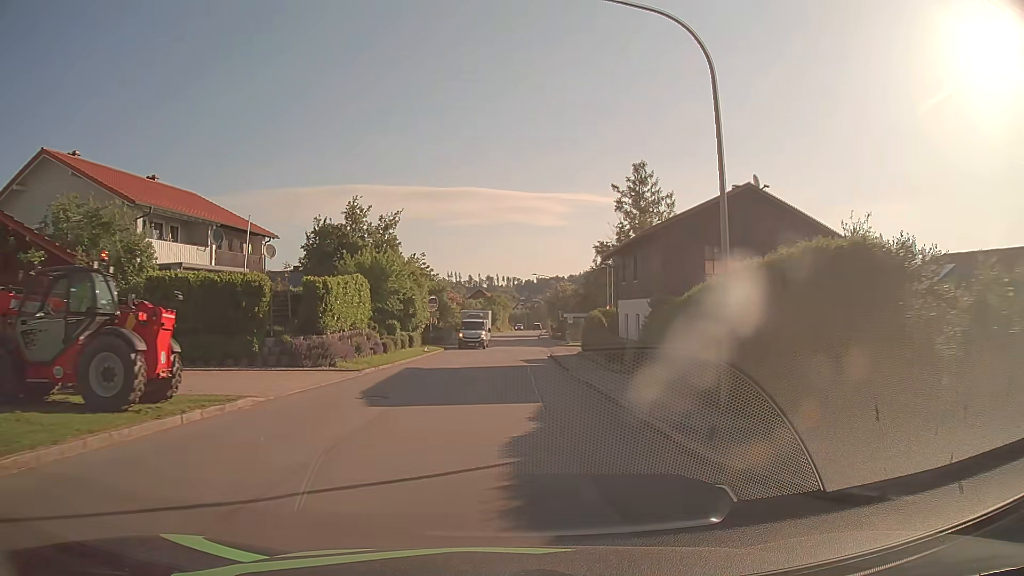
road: tertiary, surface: asphalt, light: Day
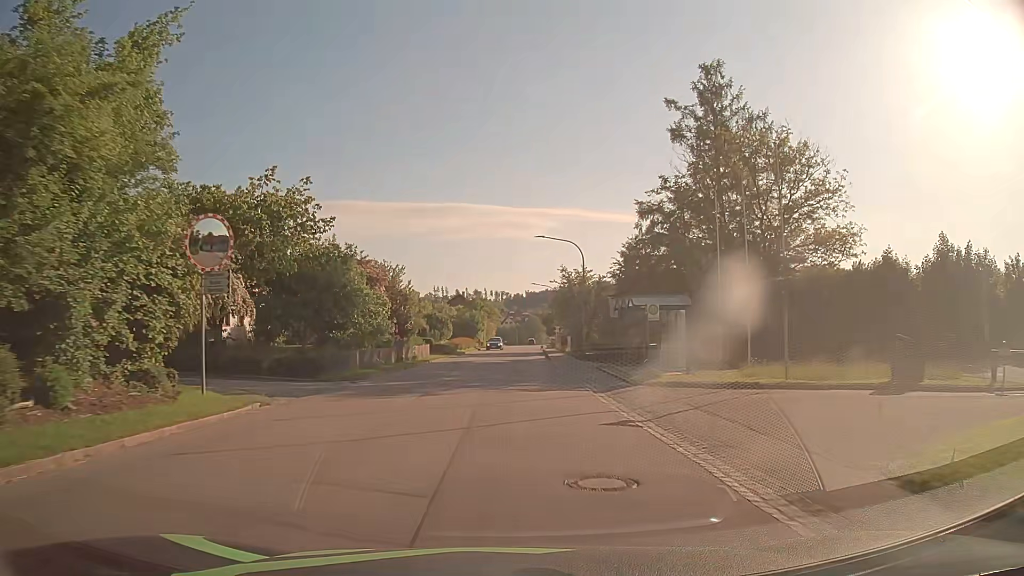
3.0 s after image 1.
(+0.2, +37.0) m; +1°
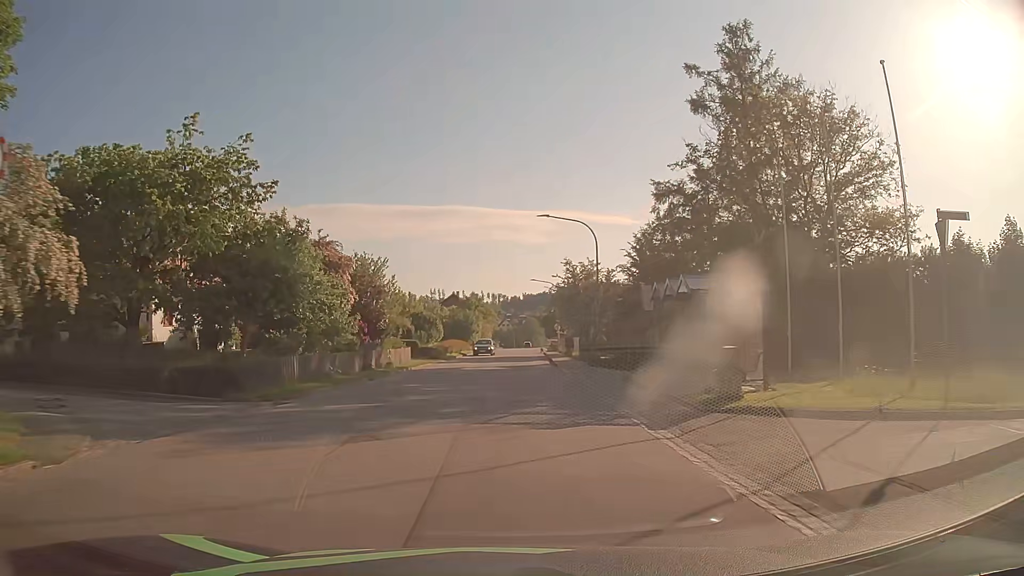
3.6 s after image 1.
(0.0, +7.4) m; 0°
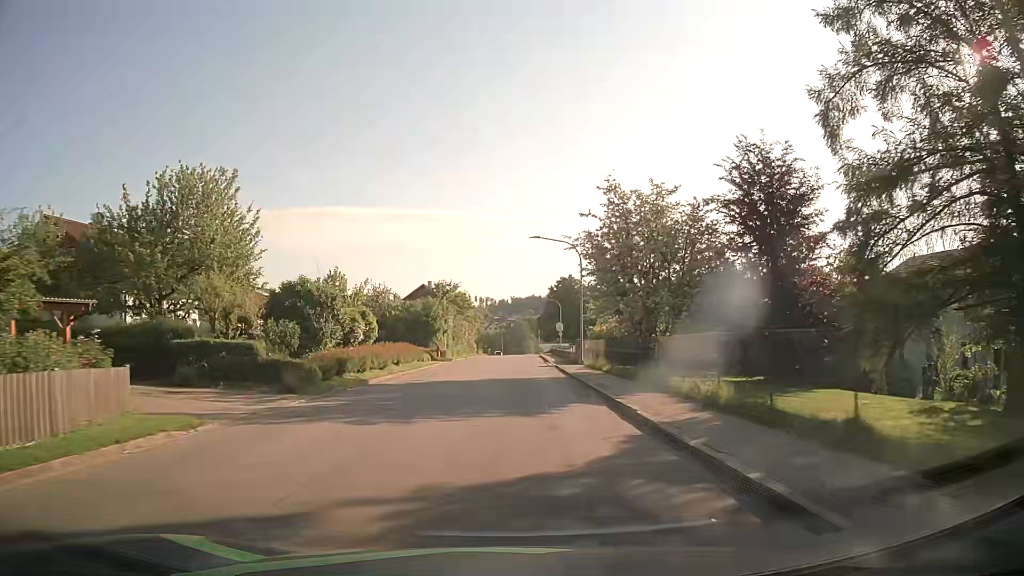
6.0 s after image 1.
(+0.4, +29.8) m; +1°
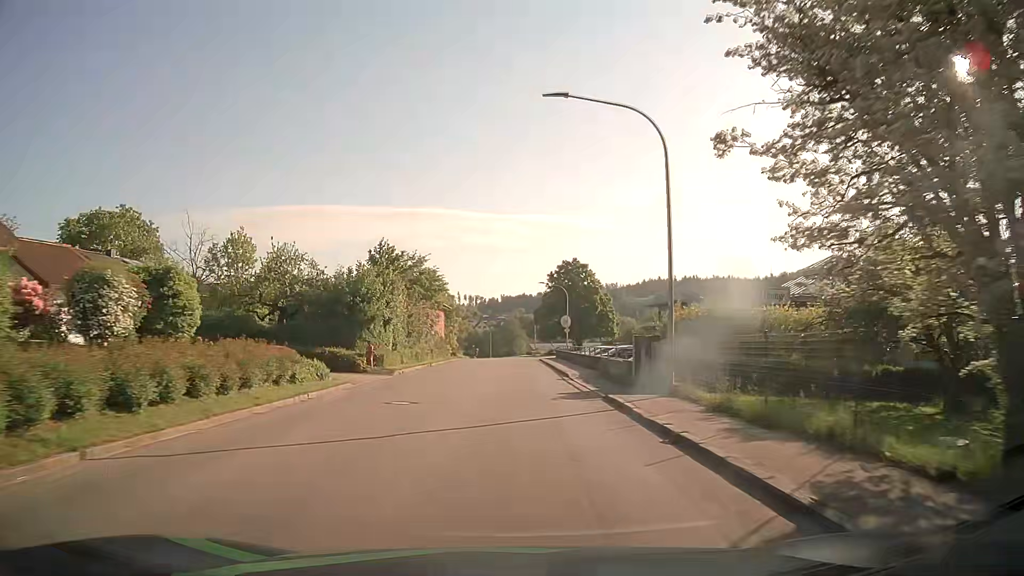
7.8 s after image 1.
(+0.3, +22.5) m; +1°
(0, +10) (0, +20) (0, +30) (0, +40) (+1, +50) (+1, +60) (+1, +70) (+1, +80) (+1, +90) (0, +100) m
